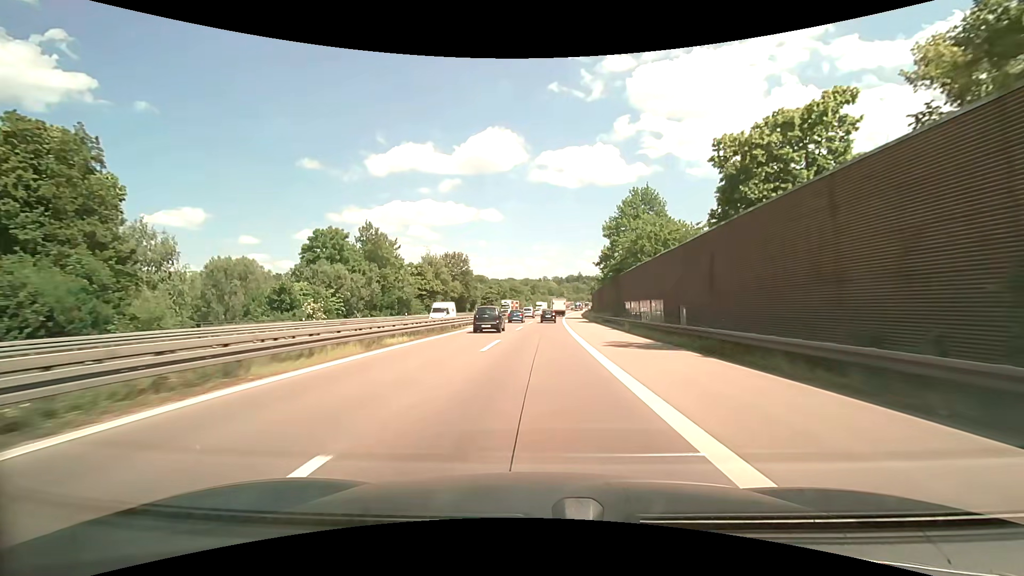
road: motorway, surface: asphalt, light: Day
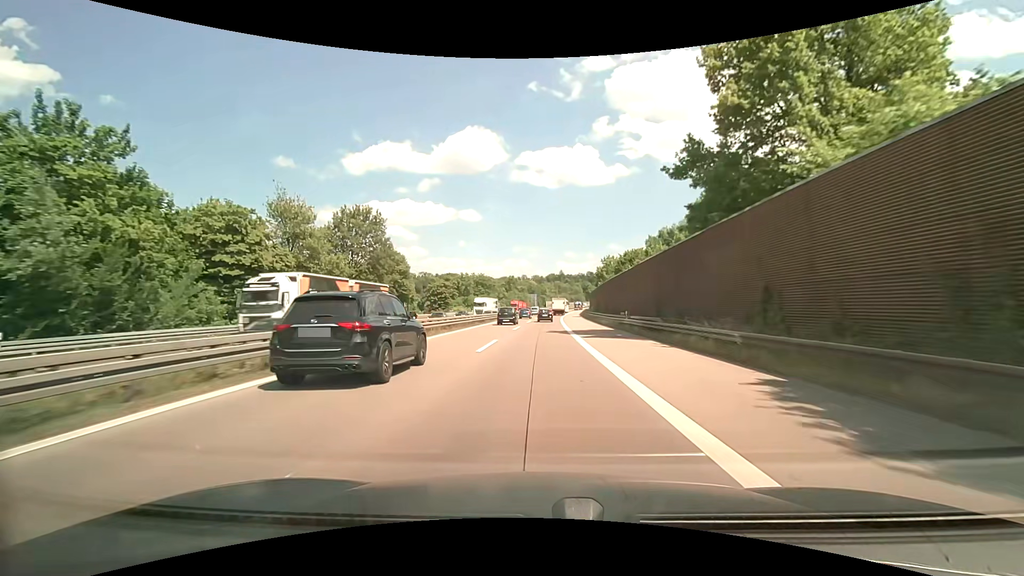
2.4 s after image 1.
(+1.2, +54.5) m; +2°
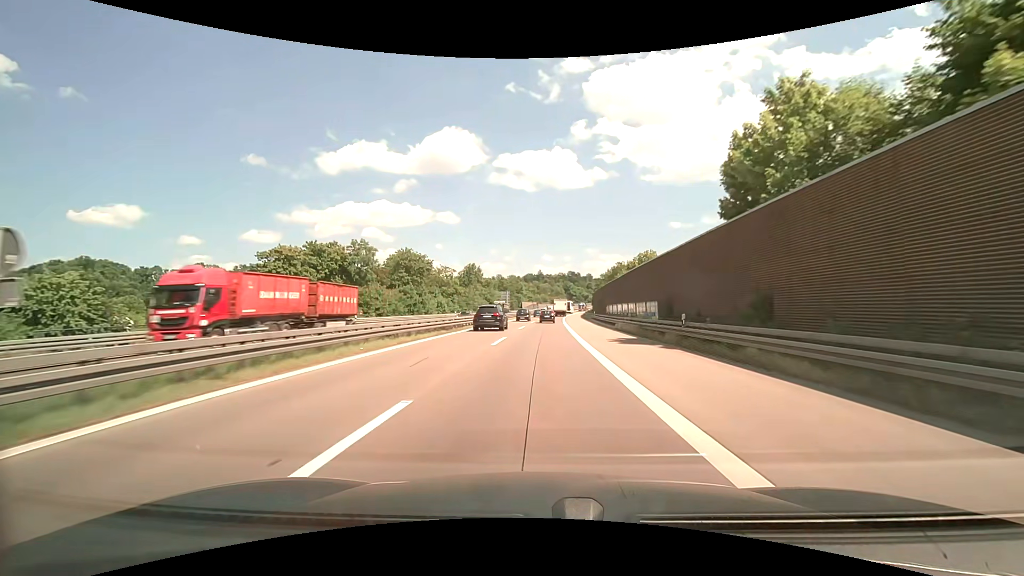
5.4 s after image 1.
(+1.5, +69.0) m; +2°
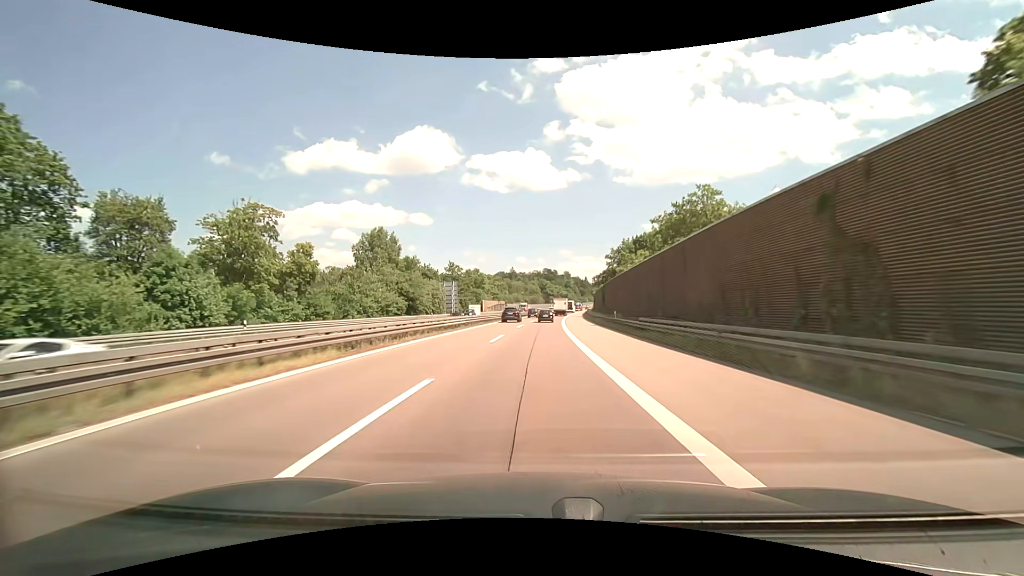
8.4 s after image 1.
(+2.1, +69.9) m; +3°
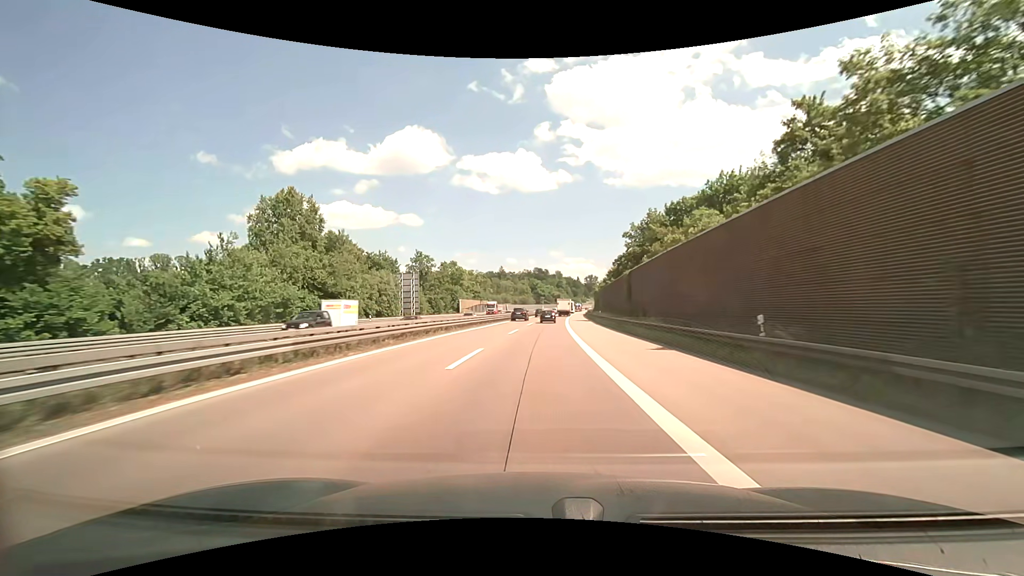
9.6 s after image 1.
(+0.2, +28.1) m; +1°
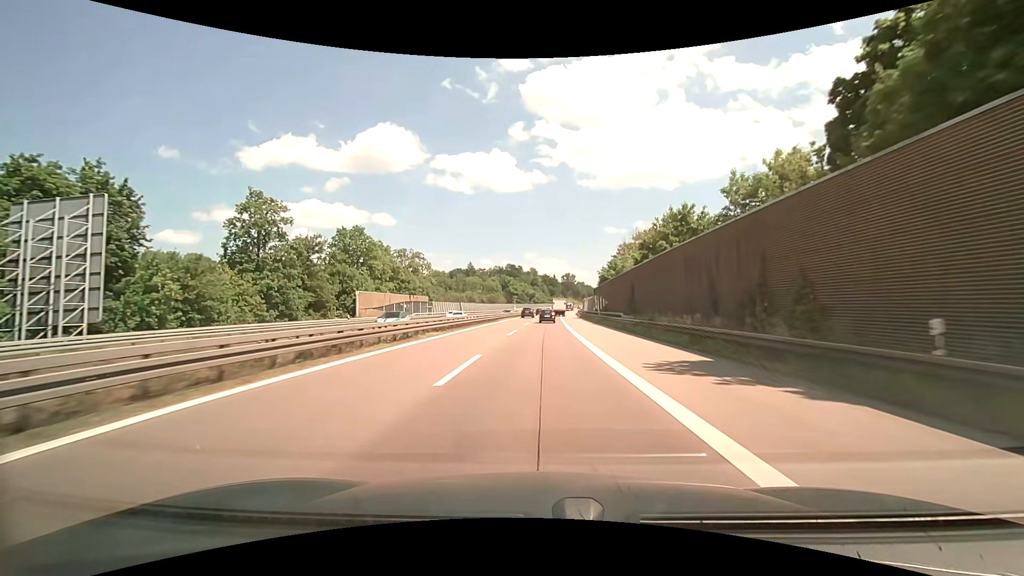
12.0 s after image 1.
(+1.4, +56.6) m; +3°
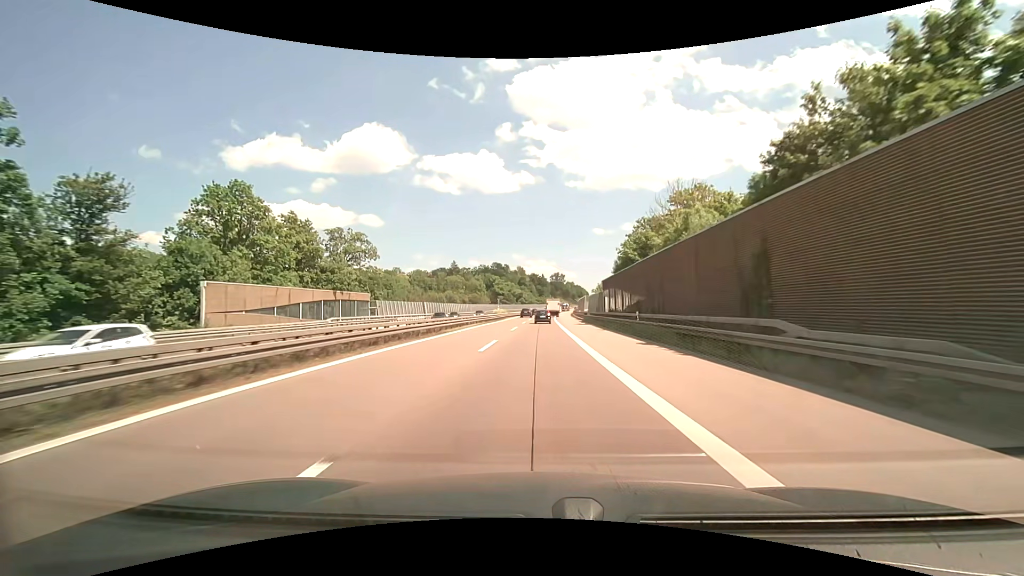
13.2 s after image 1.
(+0.5, +28.5) m; +2°
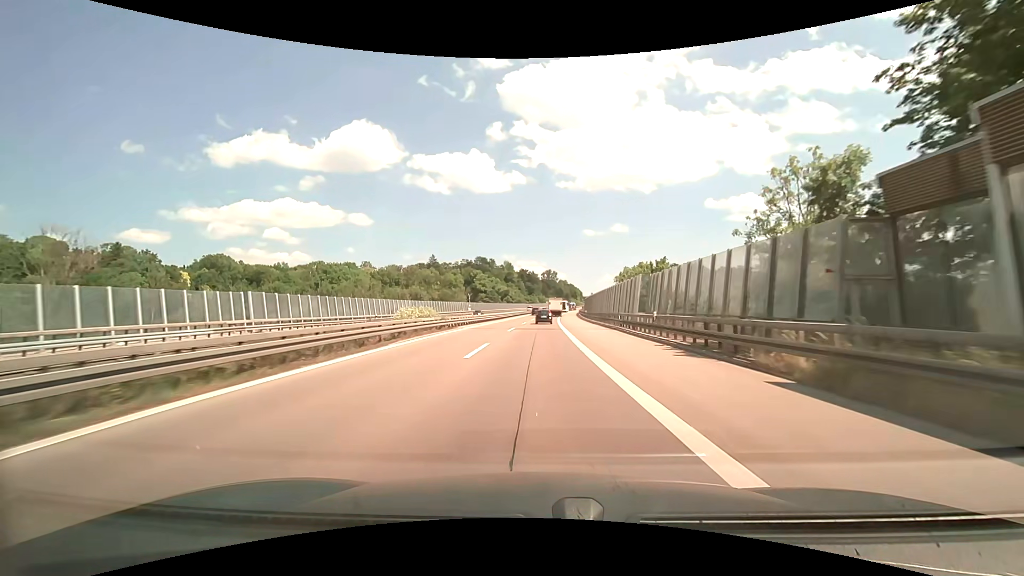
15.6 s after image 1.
(+0.5, +56.6) m; +1°
(0, +10) (0, +20) (0, +30) (0, +40) (+1, +50) (+1, +60) (+1, +70) (+2, +80) (+2, +90) (+3, +100) m
